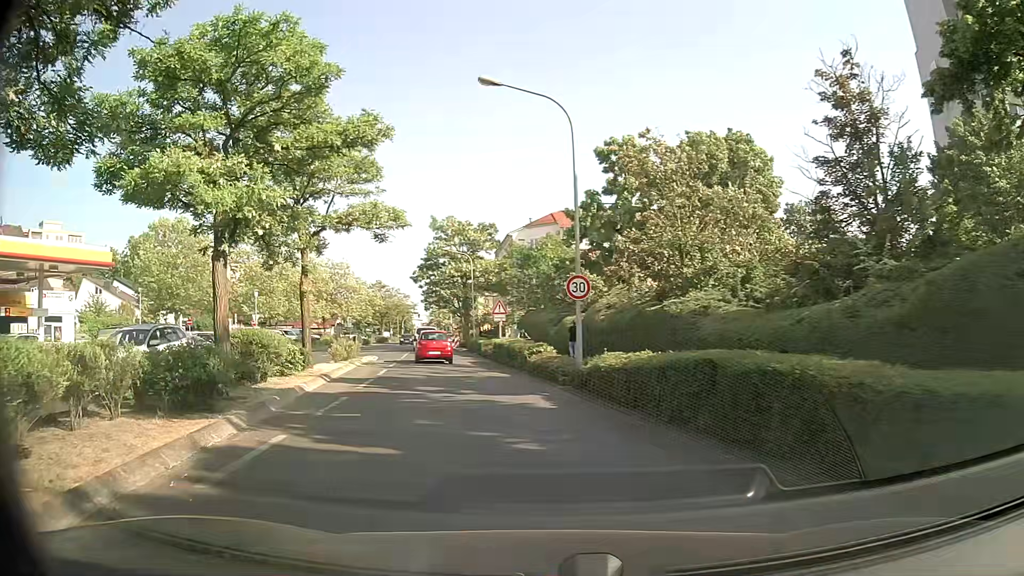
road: tertiary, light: Day
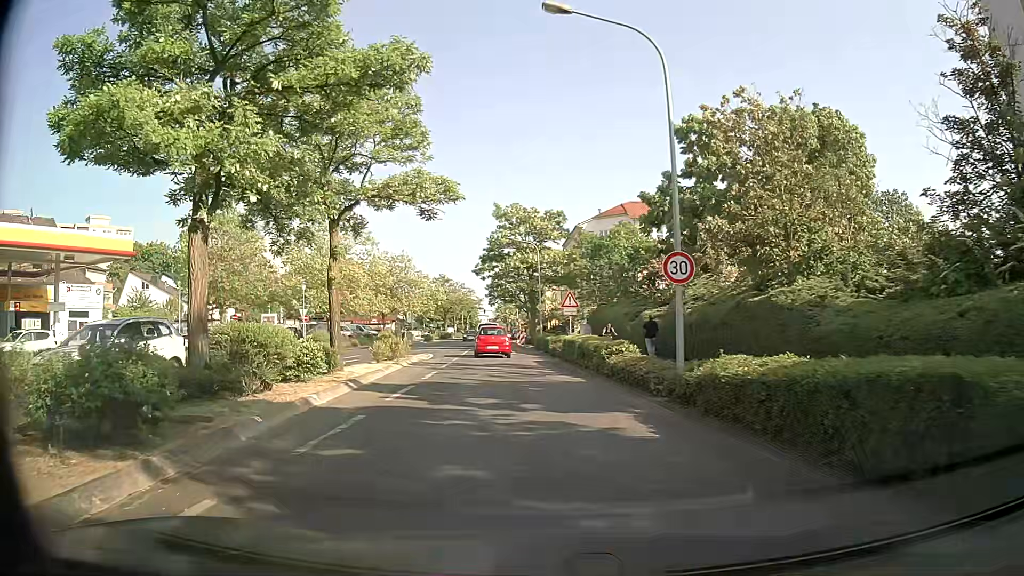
(-0.2, +4.0) m; -6°
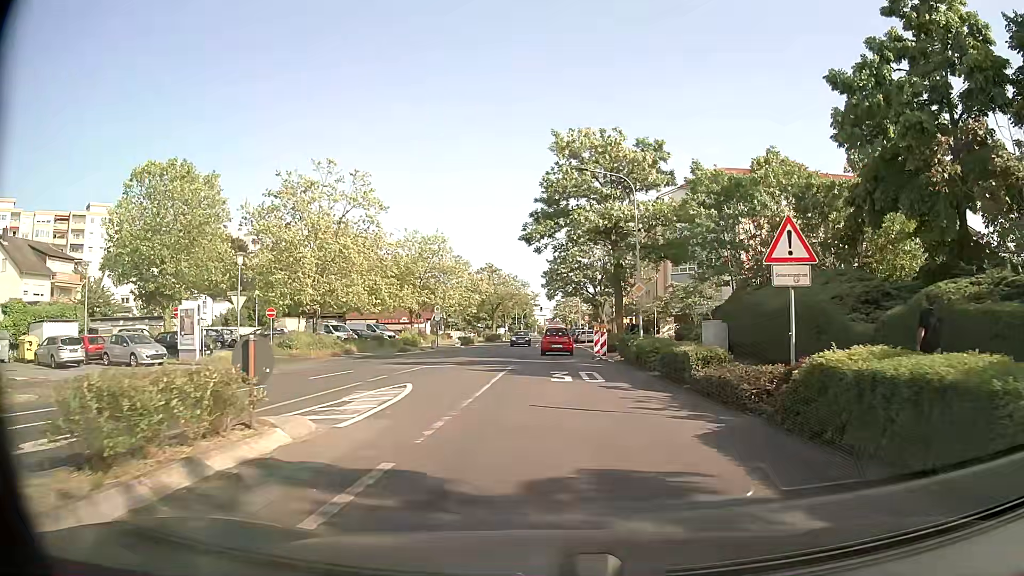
(-1.1, +20.5) m; -3°
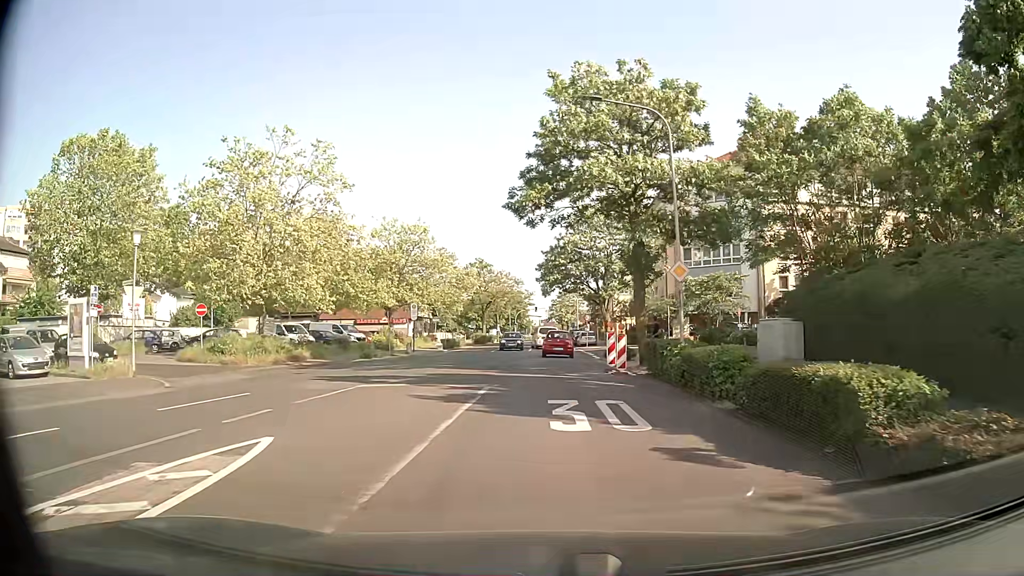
(-0.1, +8.4) m; 0°
(0, +10) (0, +20) (0, +30) (+1, +40) (+1, +50) (+1, +60) (+1, +70) (+1, +80) (+1, +90) (+1, +100) m
